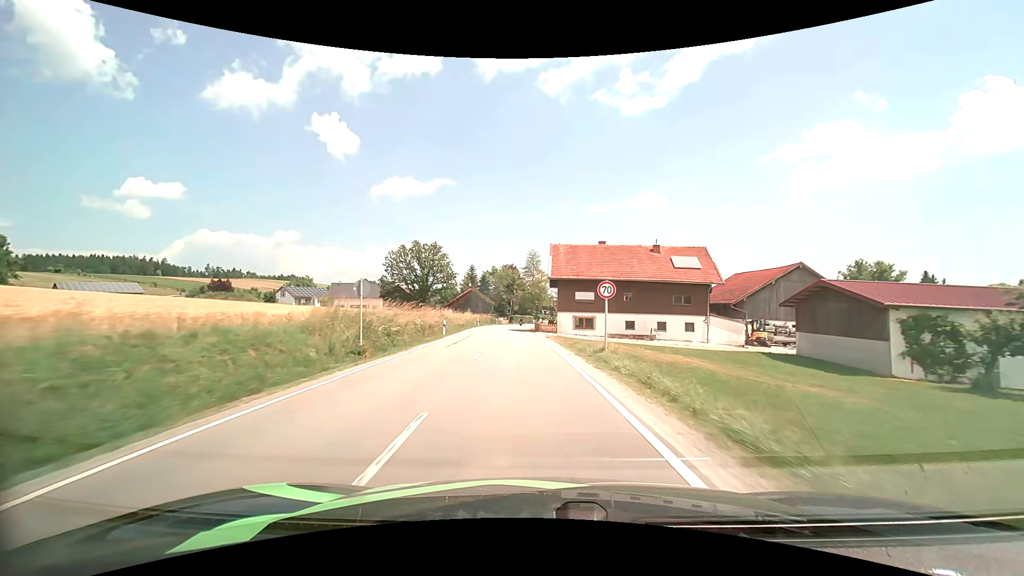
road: secondary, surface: asphalt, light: Day
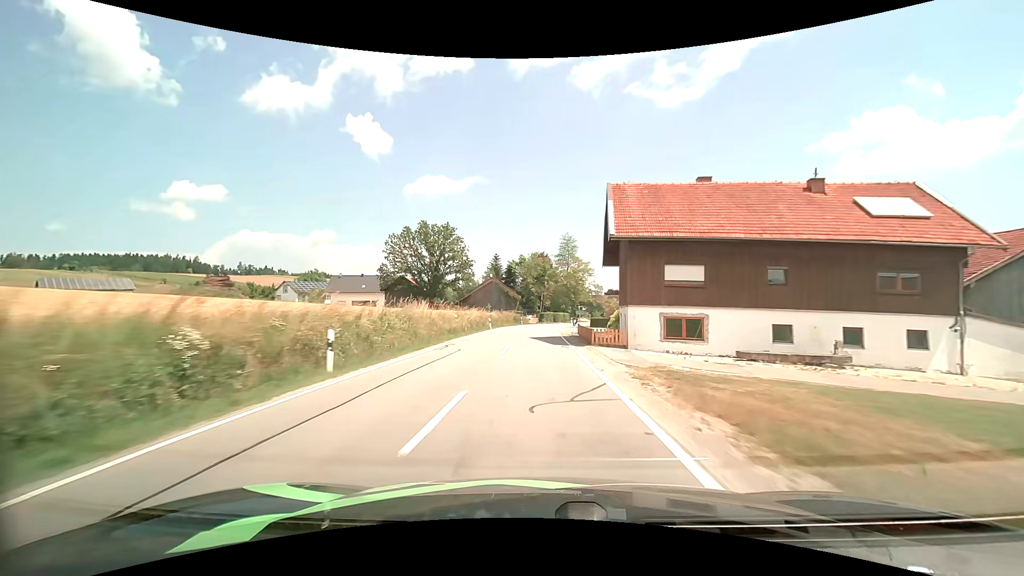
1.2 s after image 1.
(-0.8, +22.3) m; -4°
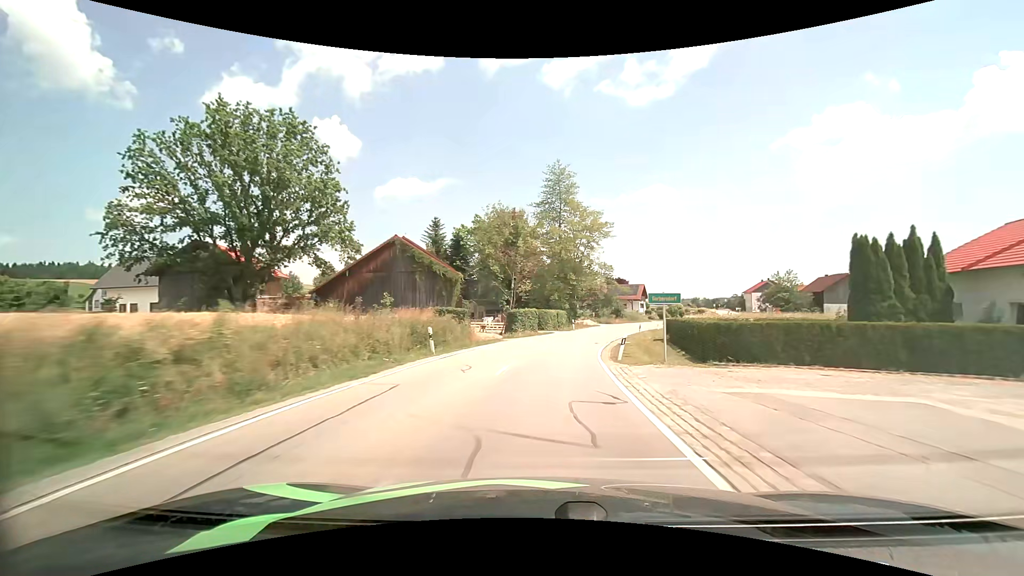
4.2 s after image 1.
(+0.4, +52.7) m; +3°
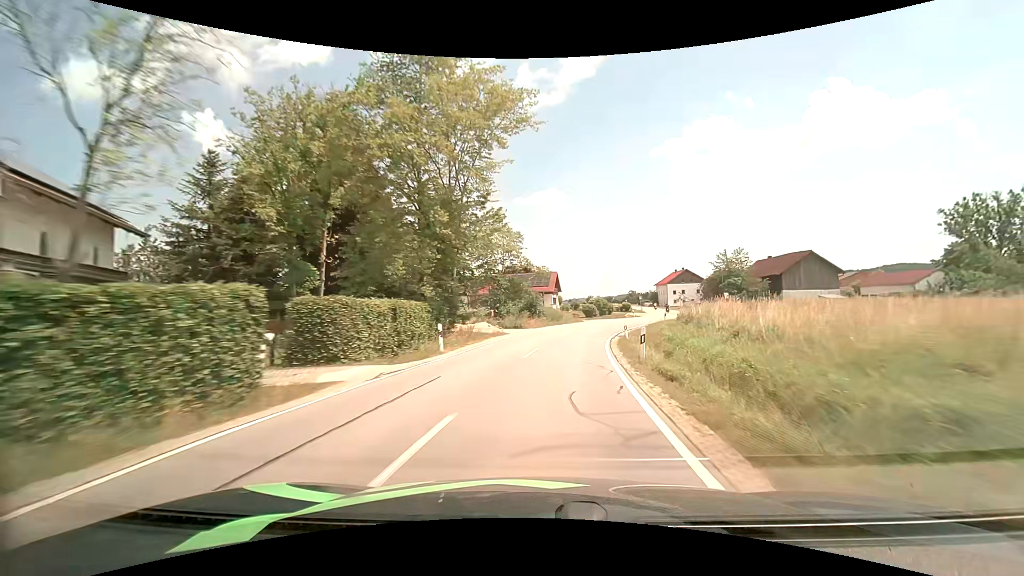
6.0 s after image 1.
(+3.1, +32.4) m; +11°
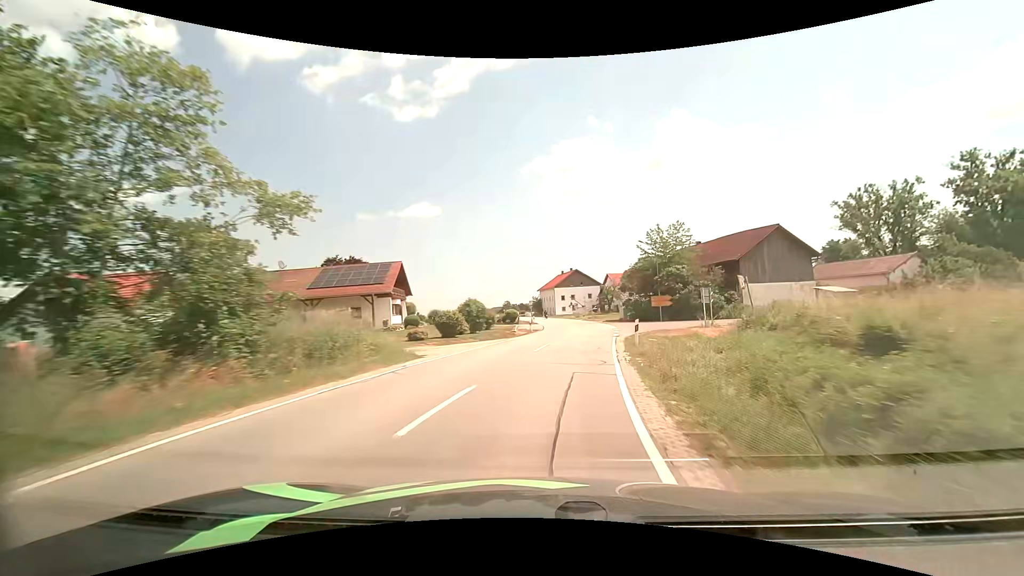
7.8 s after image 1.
(+4.3, +33.2) m; +15°
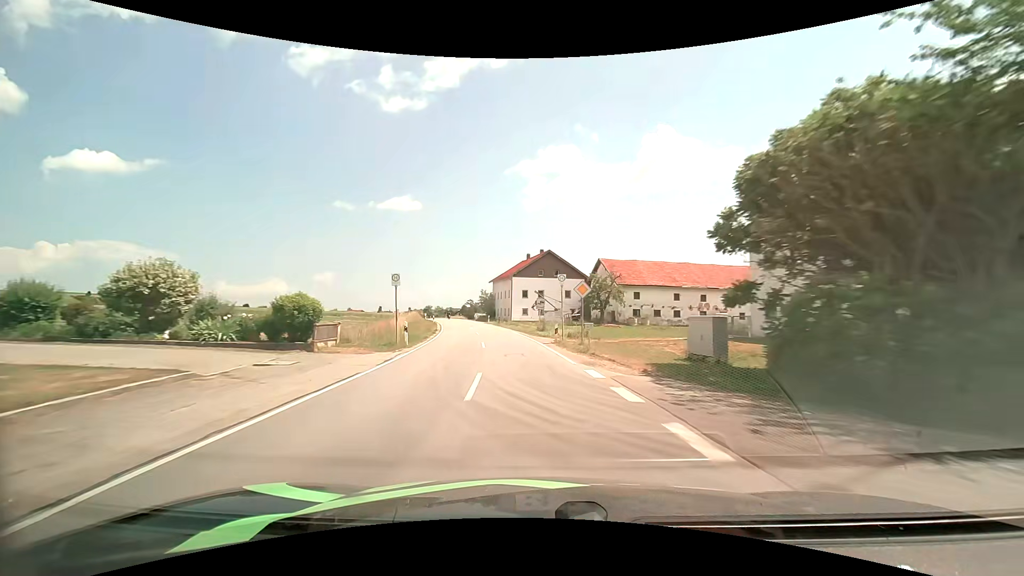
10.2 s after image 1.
(+3.7, +45.2) m; +3°
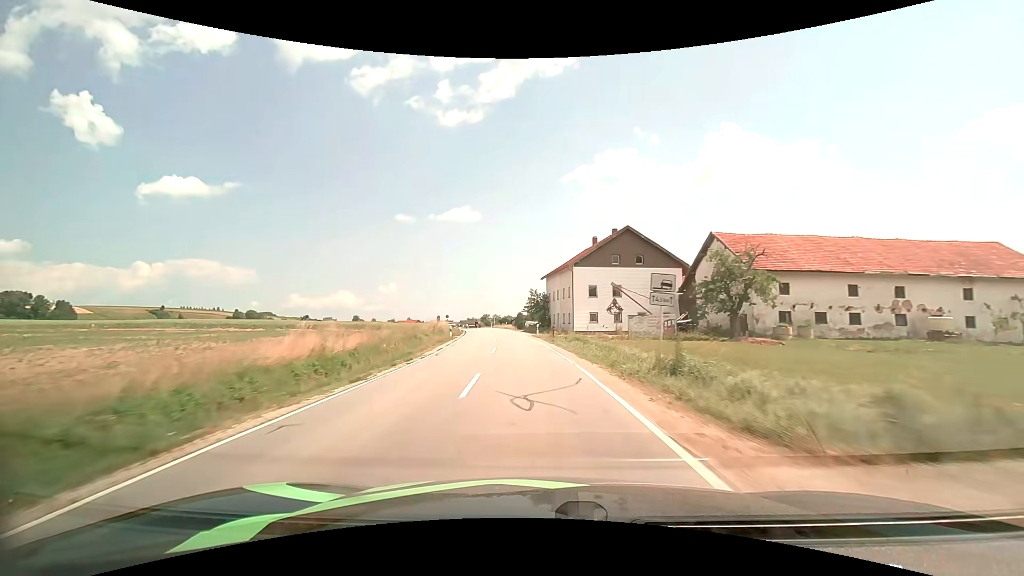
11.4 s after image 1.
(-1.3, +23.5) m; -7°
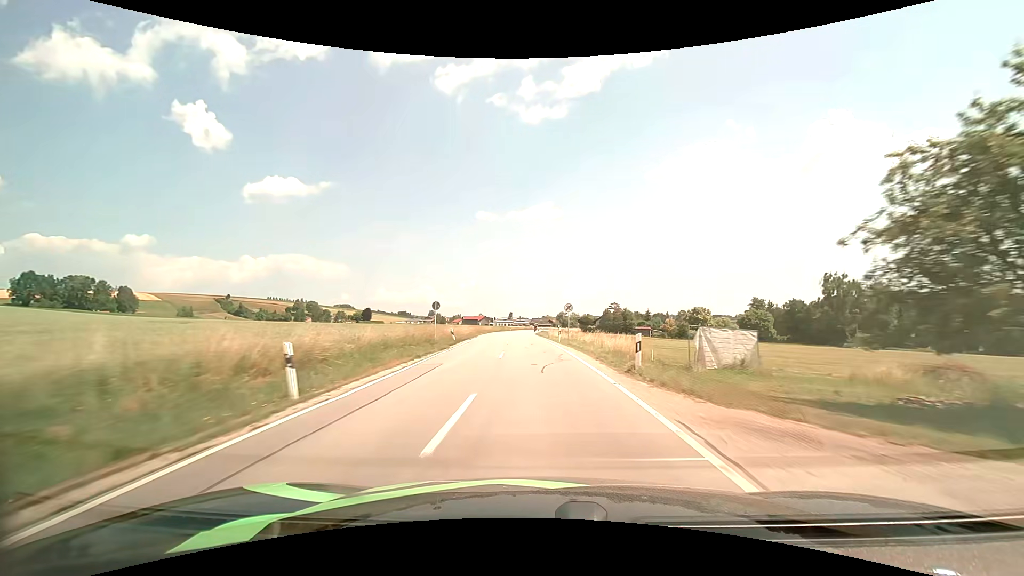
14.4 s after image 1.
(-5.5, +63.5) m; -9°
(0, +10) (0, +20) (-1, +30) (-1, +40) (-2, +50) (-2, +60) (-2, +70) (-2, +80) (-2, +90) (-2, +100) m
